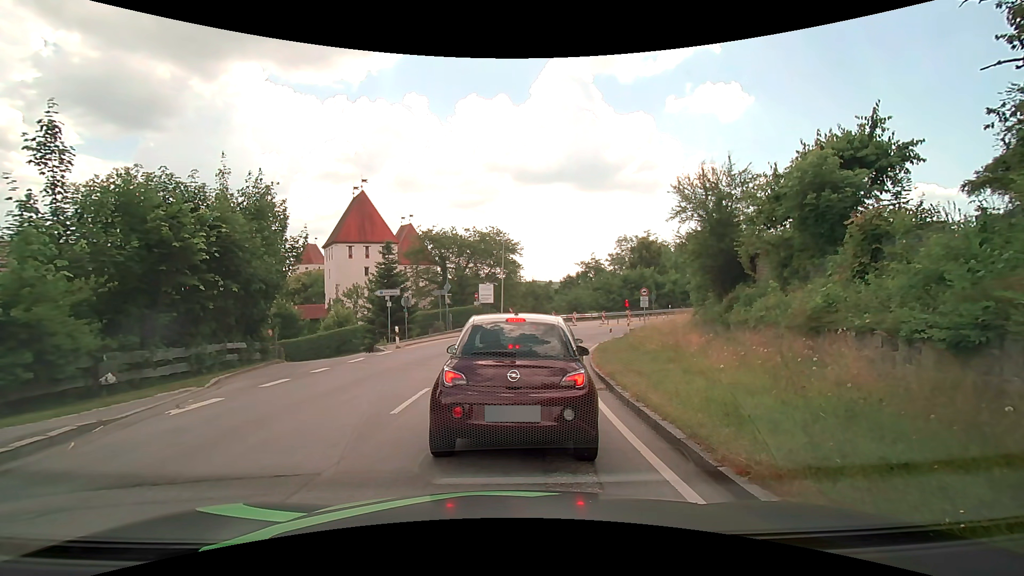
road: secondary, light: Day
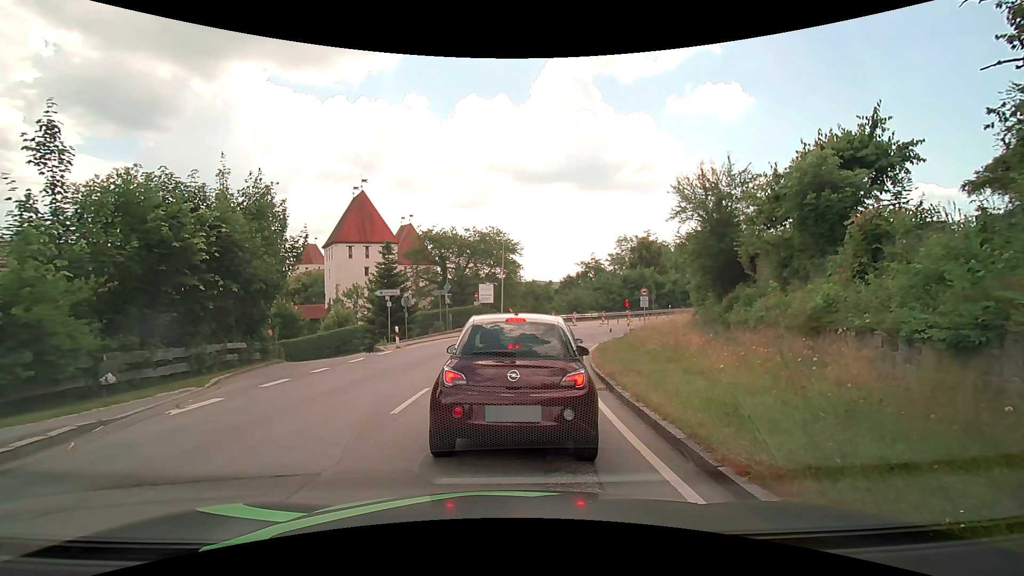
(0.0, 0.0) m; 0°
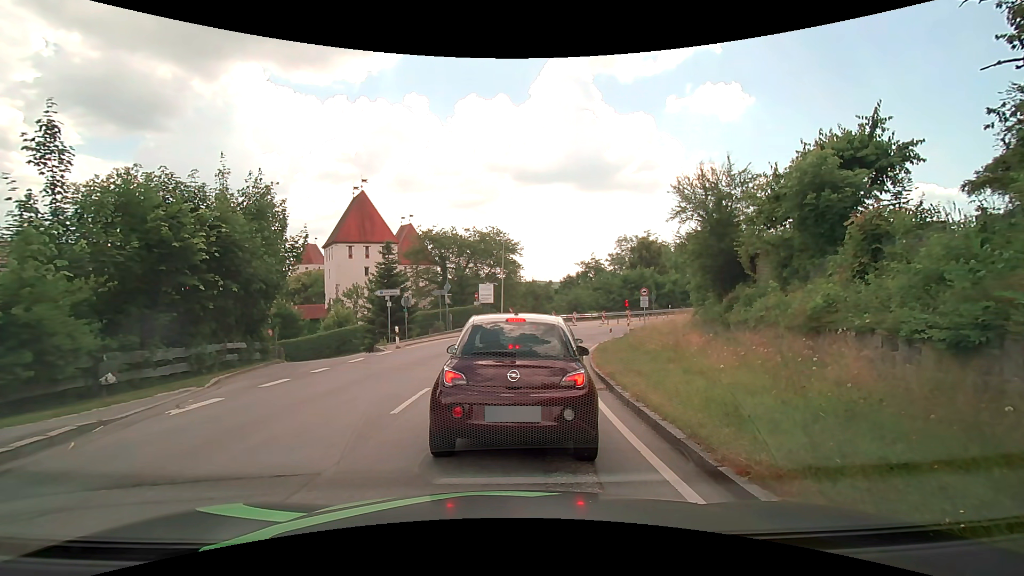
(0.0, 0.0) m; 0°
